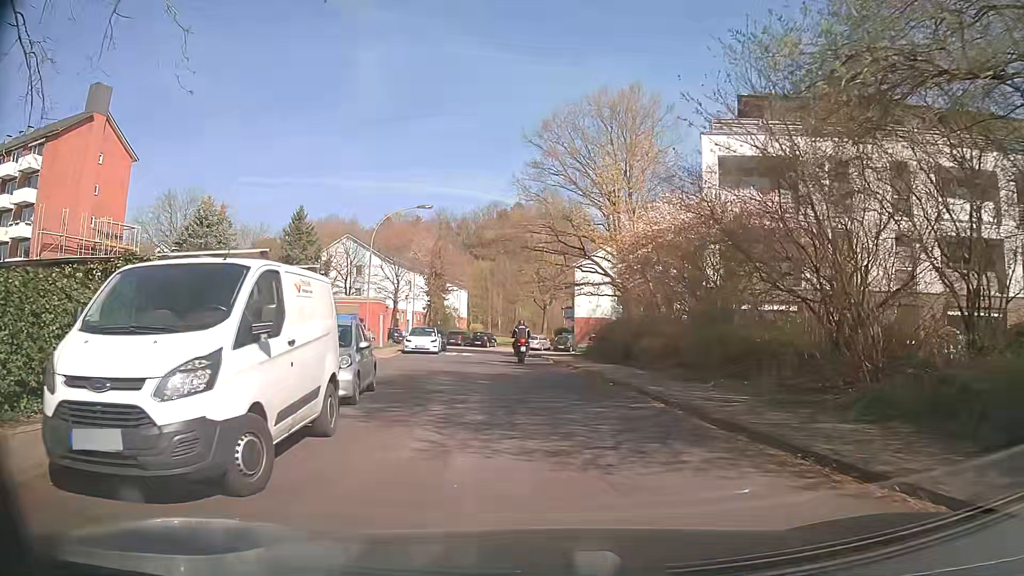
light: Day
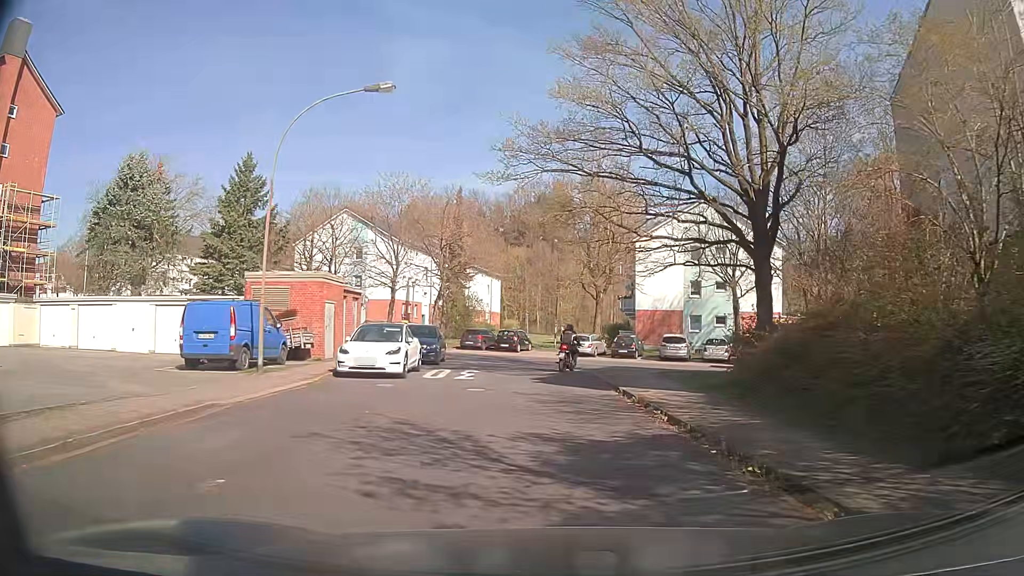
(-0.7, +17.9) m; -3°
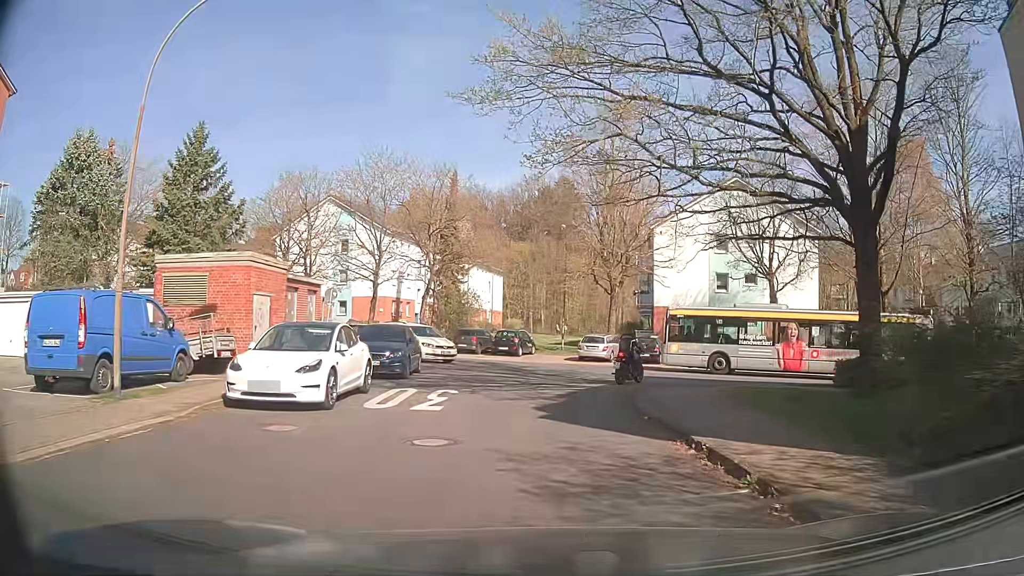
(-0.1, +6.8) m; -1°
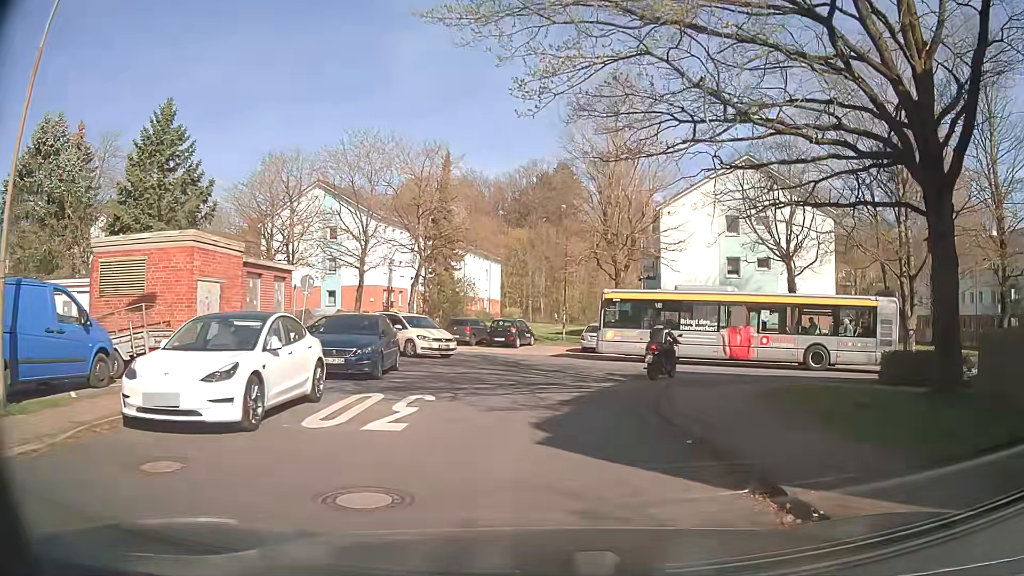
(0.0, +3.1) m; 0°
